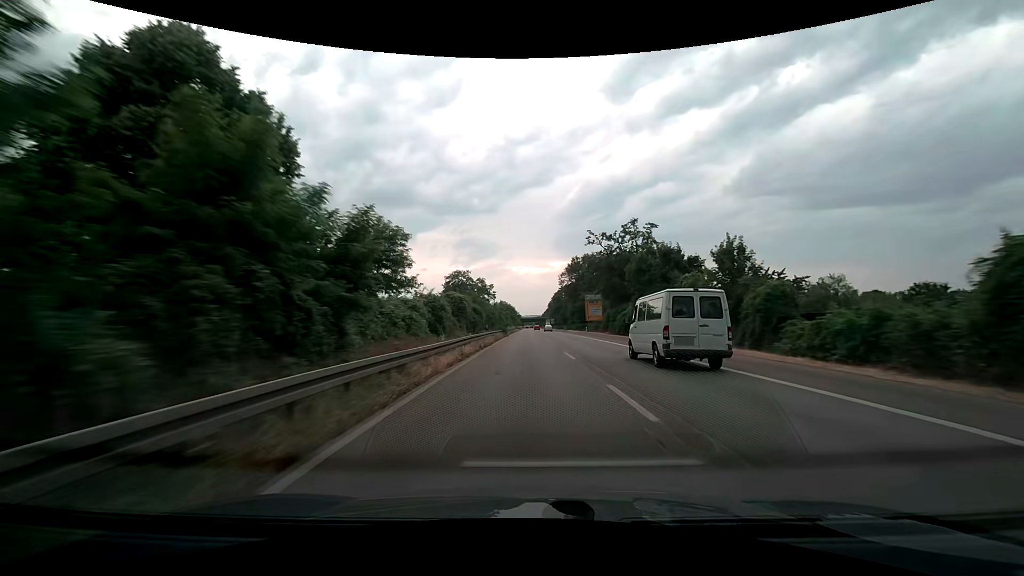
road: trunk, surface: asphalt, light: Day
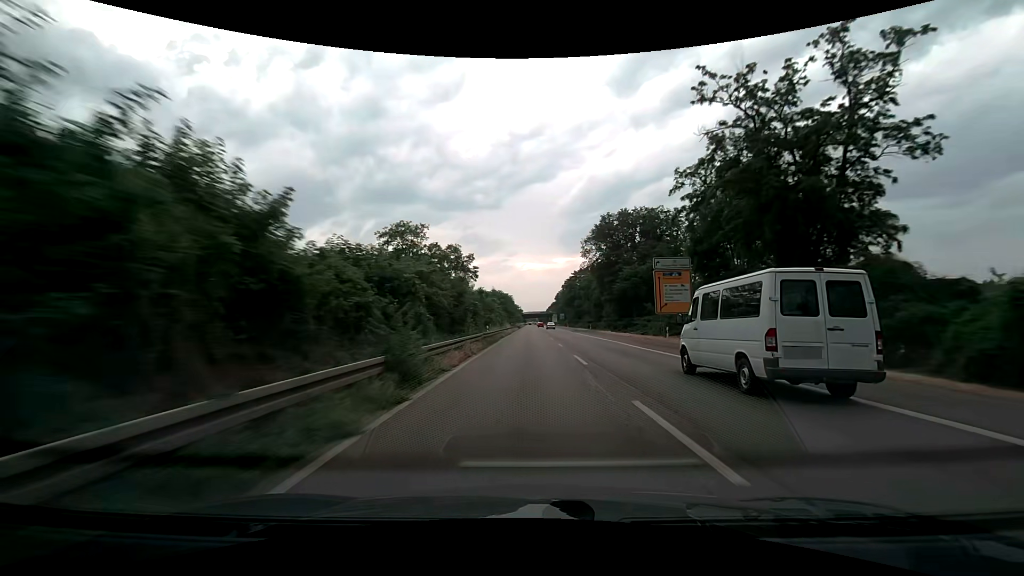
(-0.2, +48.3) m; 0°
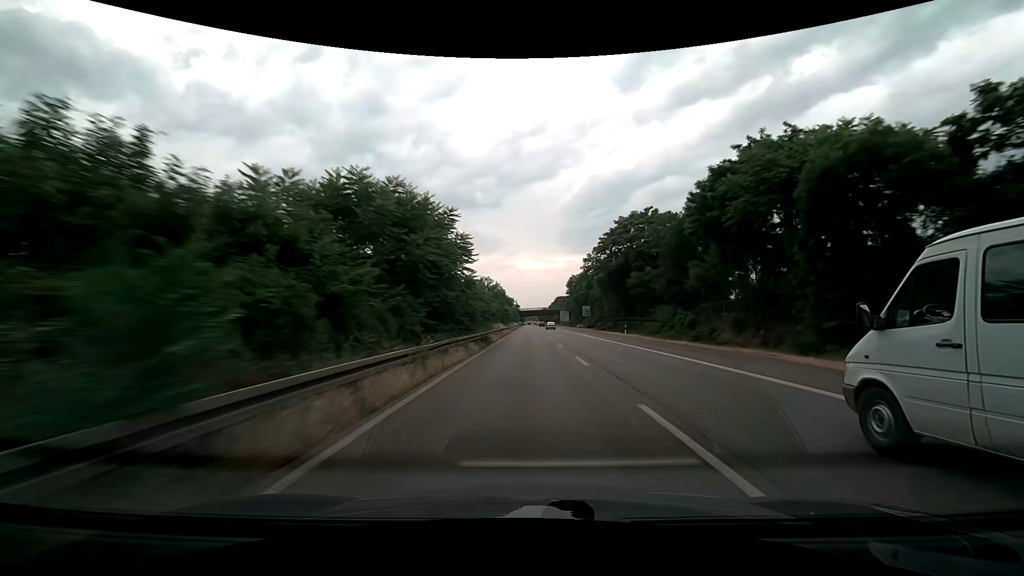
(+0.2, +80.7) m; 0°
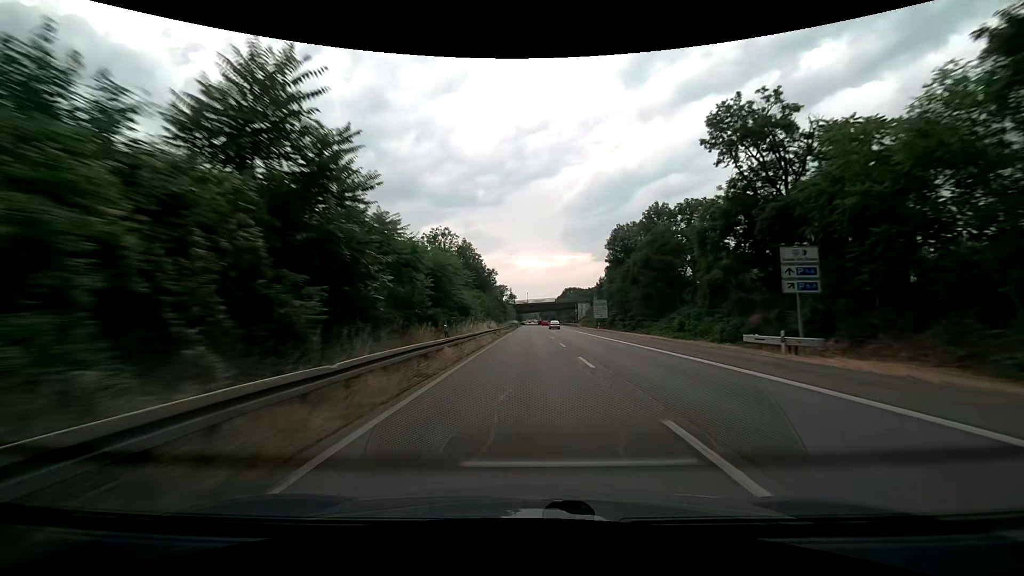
(0.0, +81.4) m; 0°
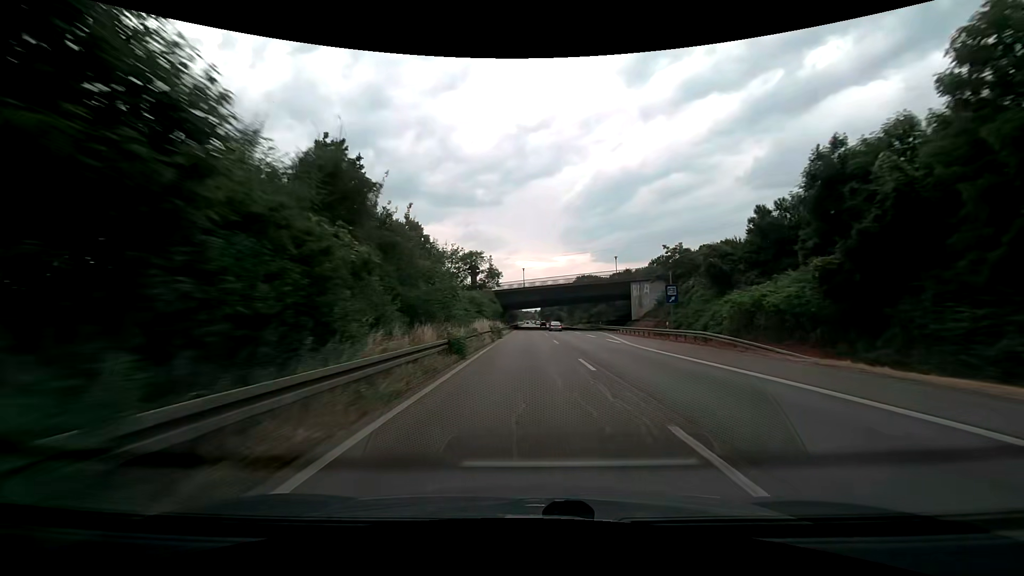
(+0.3, +80.7) m; 0°
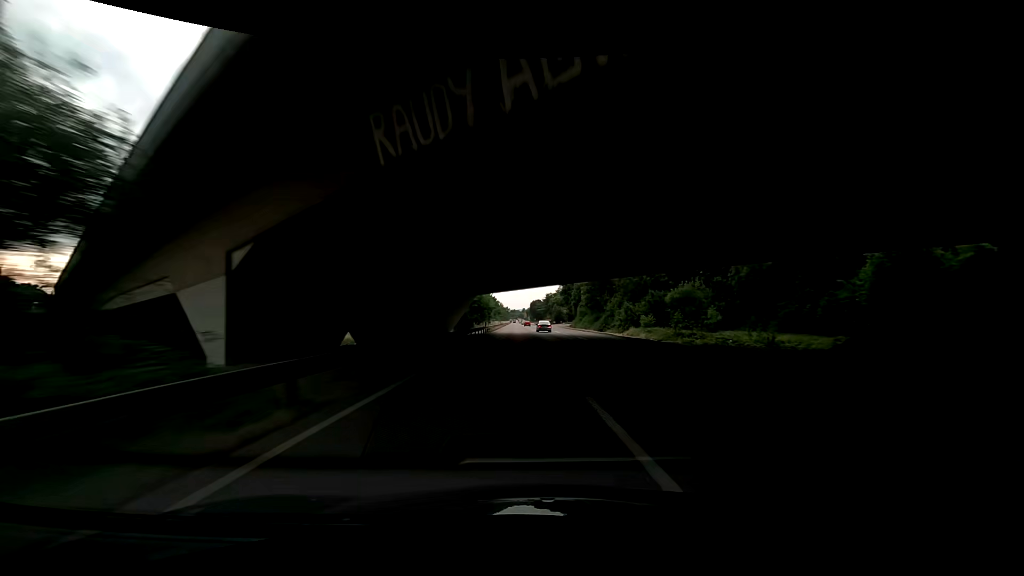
(+0.8, +80.4) m; +2°
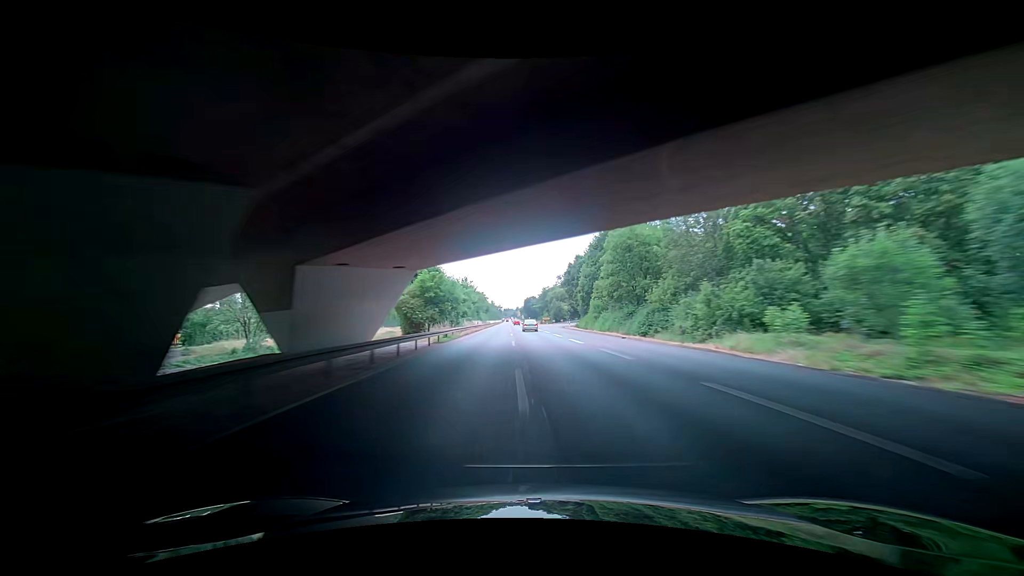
(-0.5, +31.5) m; -1°
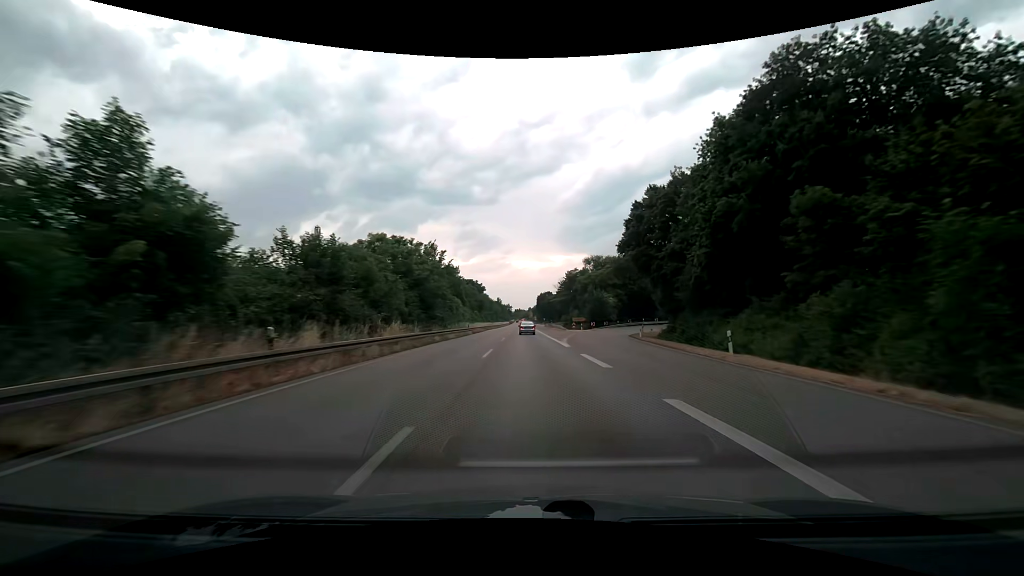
(+1.3, +61.8) m; +1°
(0, +10) (0, +20) (0, +30) (0, +40) (0, +50) (0, +60) (-1, +70) (-1, +80) (-1, +90) (-1, +100) m
